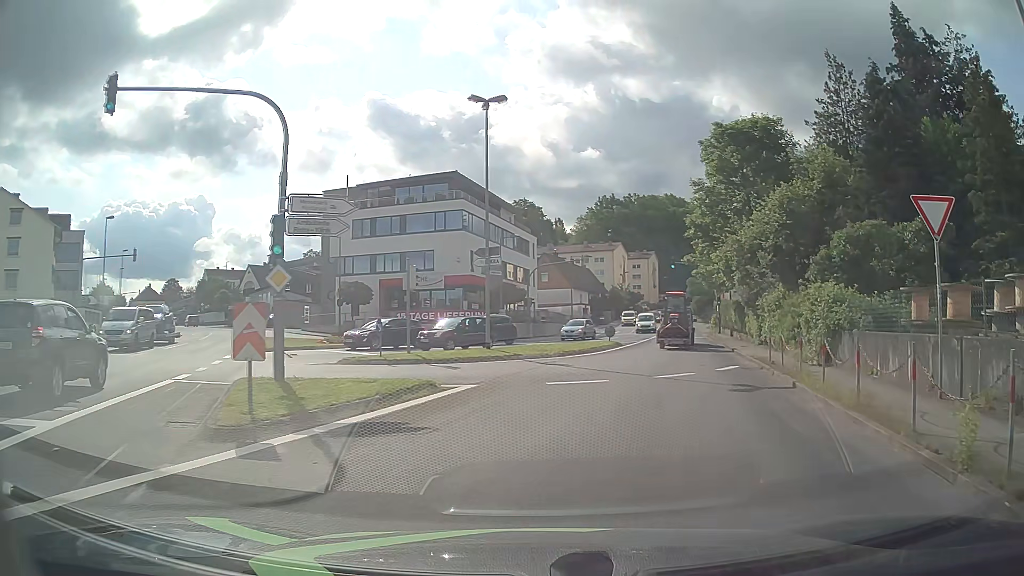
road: tertiary_link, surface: asphalt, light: Day
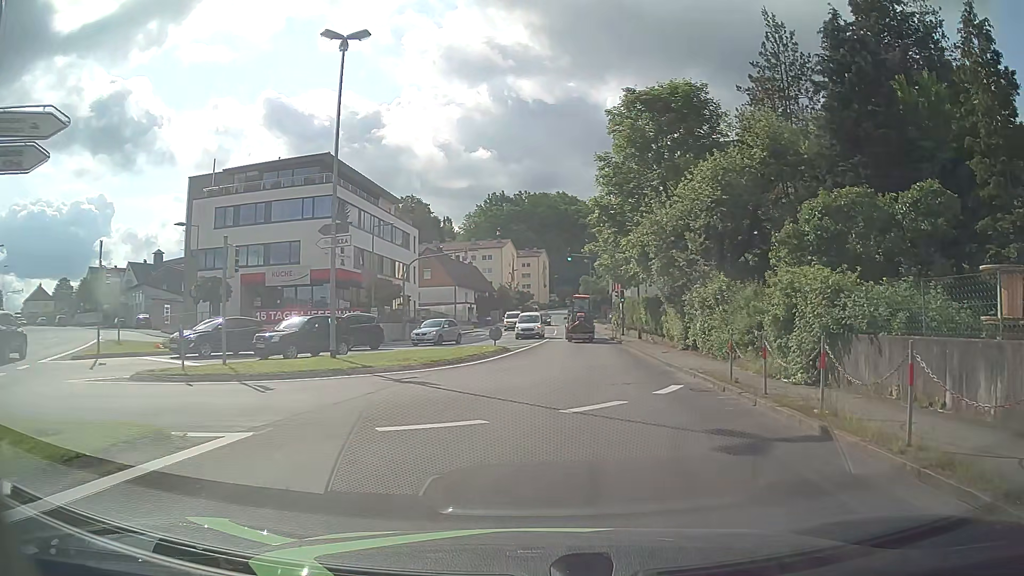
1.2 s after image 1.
(+0.5, +6.4) m; +9°
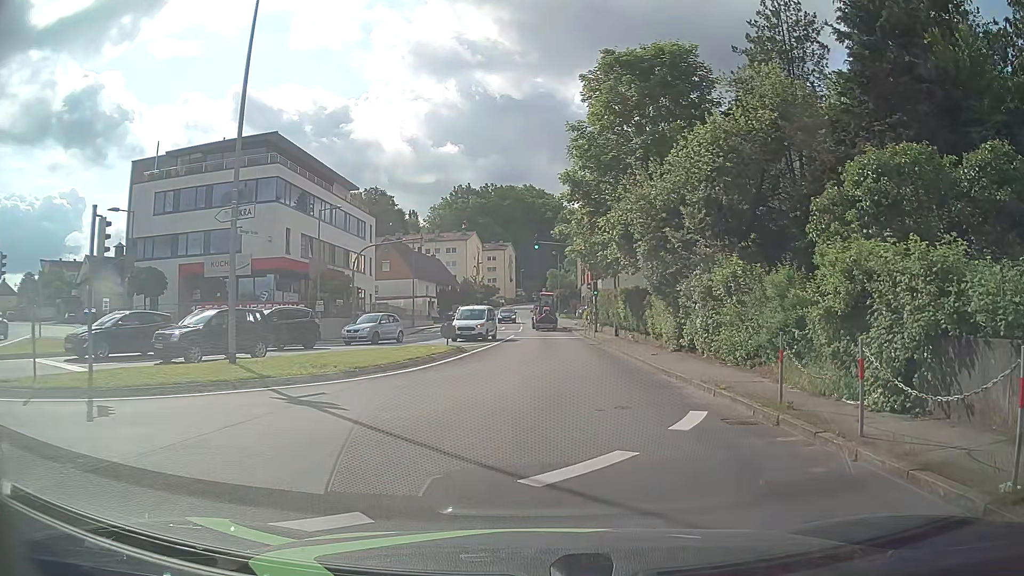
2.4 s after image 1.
(+0.2, +4.3) m; +3°
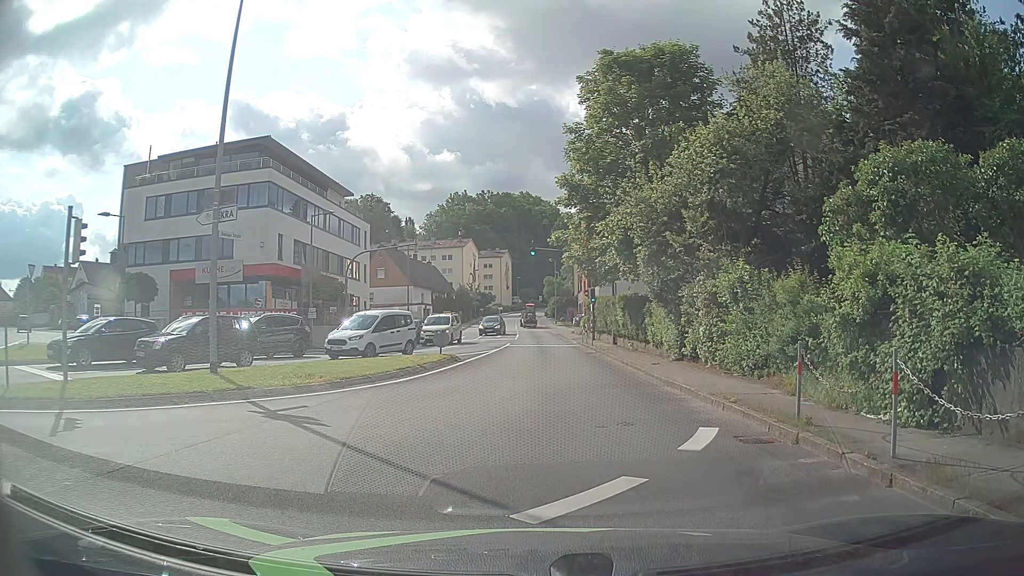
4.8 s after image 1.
(0.0, +0.7) m; +2°
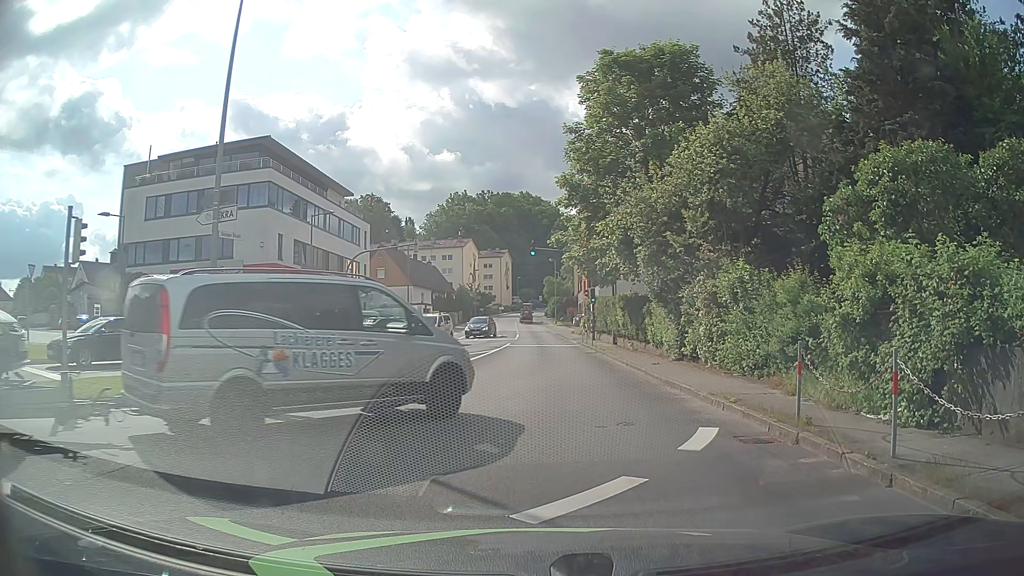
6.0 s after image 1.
(0.0, 0.0) m; 0°
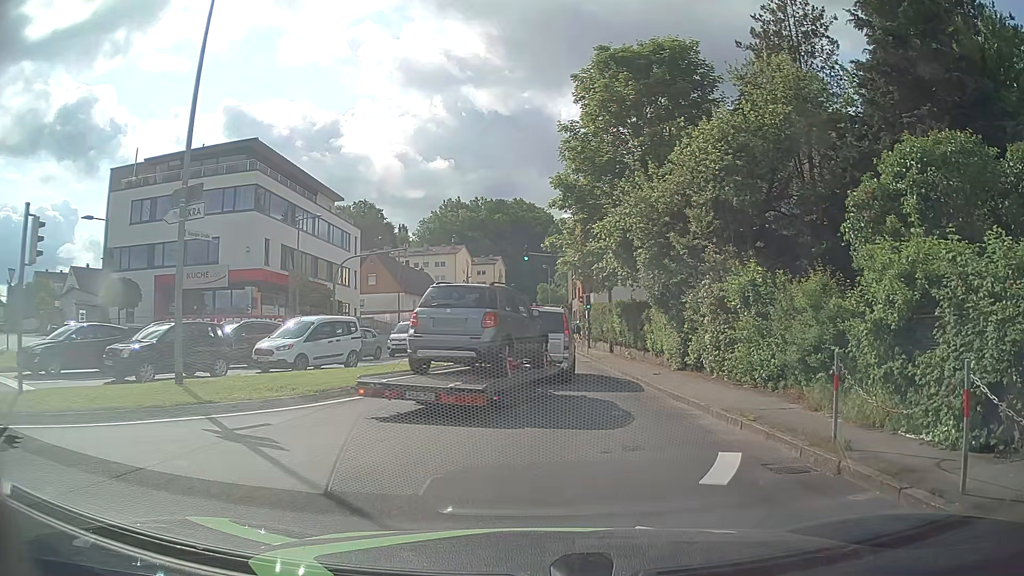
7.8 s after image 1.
(0.0, +1.5) m; -1°
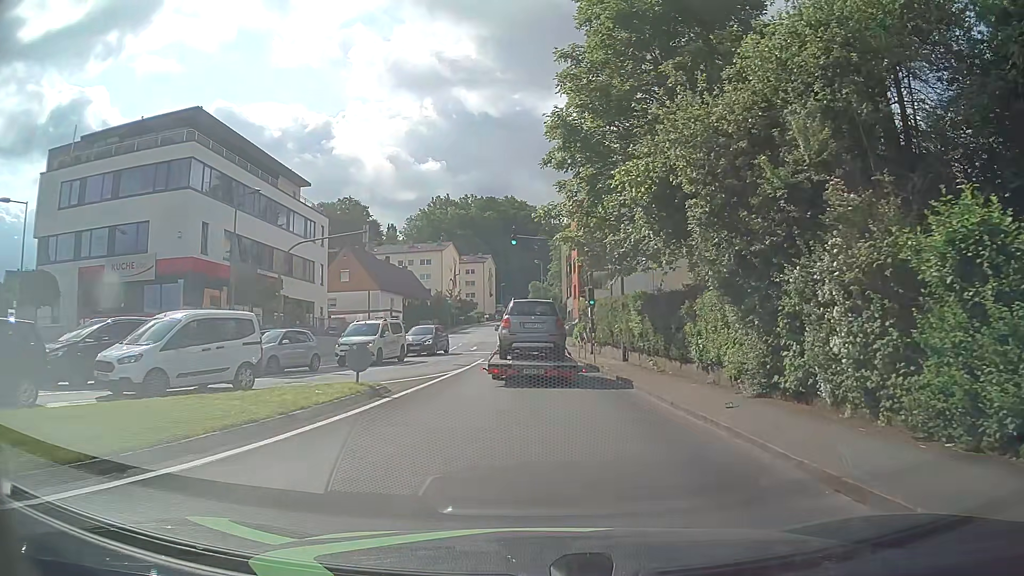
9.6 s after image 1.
(+0.1, +8.3) m; 0°
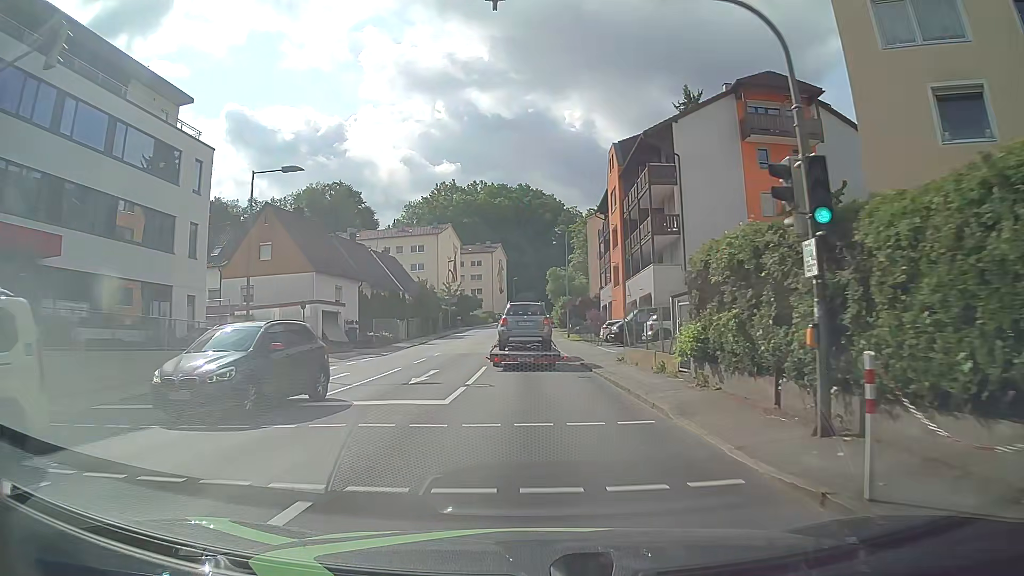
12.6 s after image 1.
(-0.3, +25.0) m; -1°
(0, +10) (0, +20) (-1, +30) (-1, +40) (-1, +50) (-1, +60) (-1, +70) (-1, +80) (-1, +90) (0, +100) m
